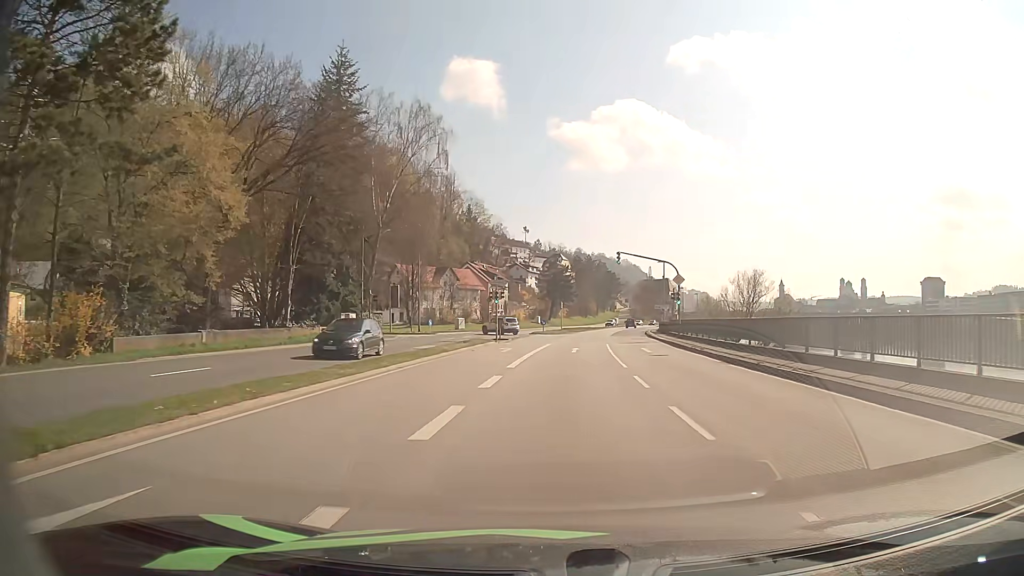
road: primary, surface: asphalt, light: Day
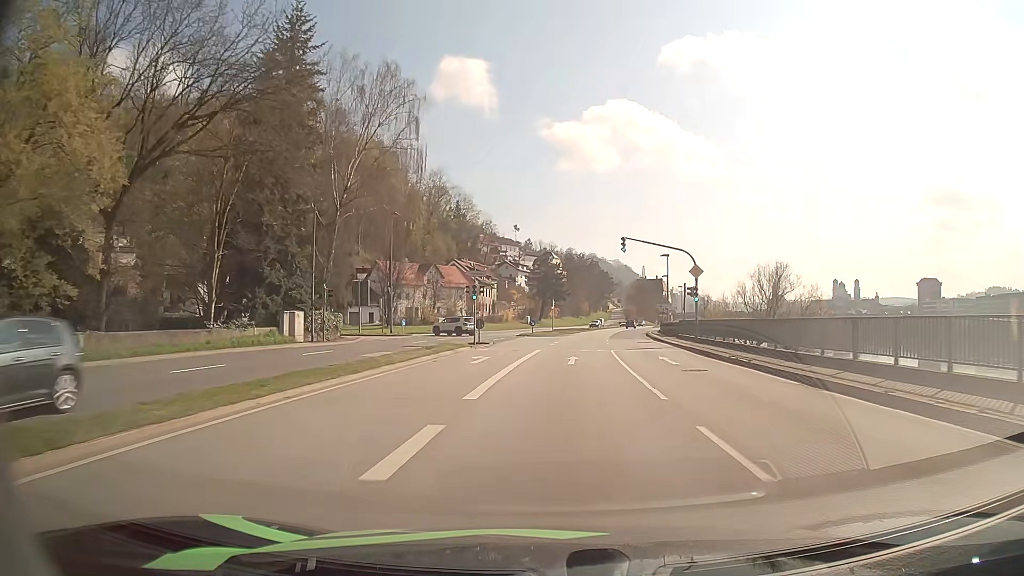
(0.0, +8.1) m; +1°
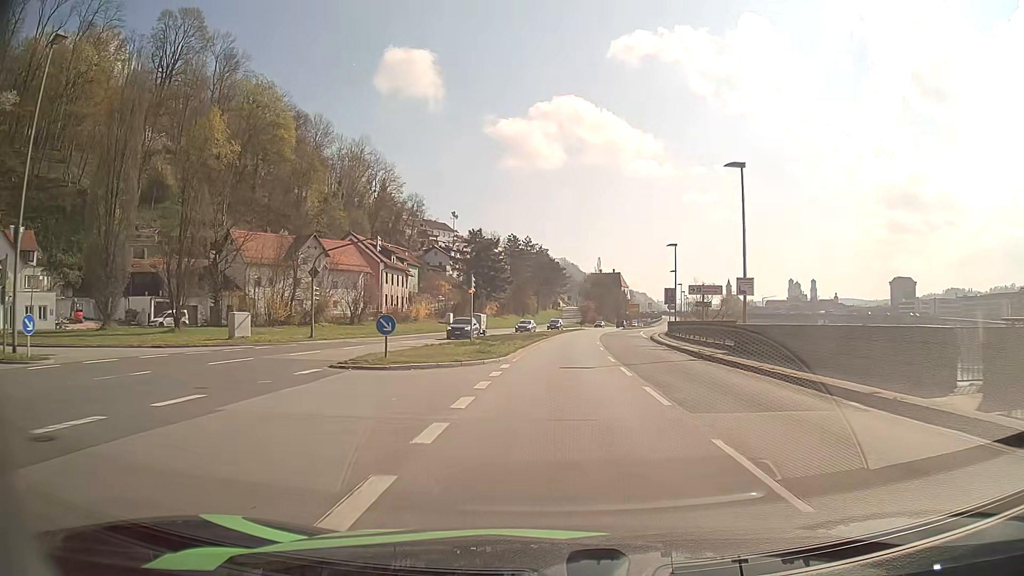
(+1.5, +40.6) m; +5°
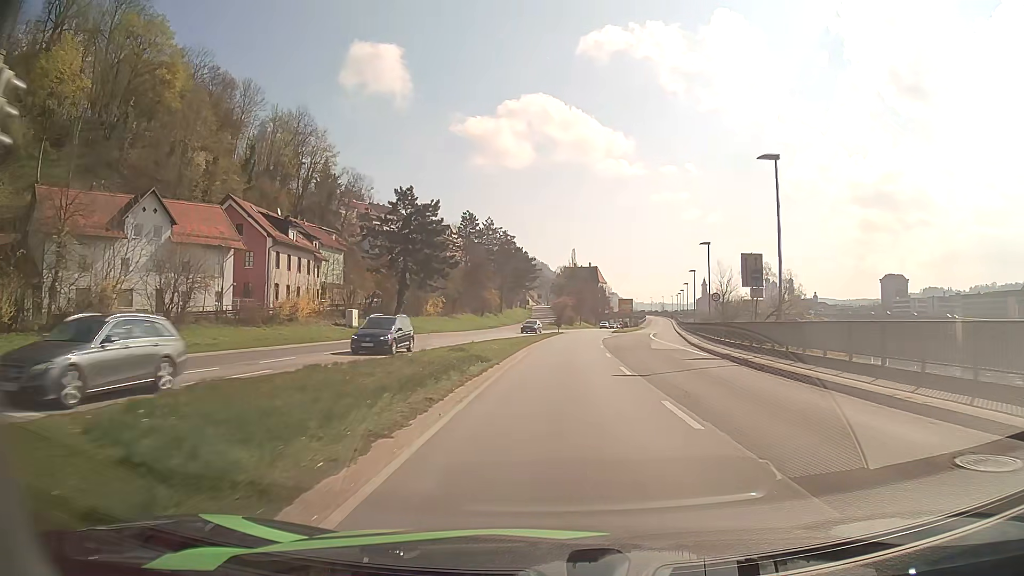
(+0.6, +32.3) m; +3°
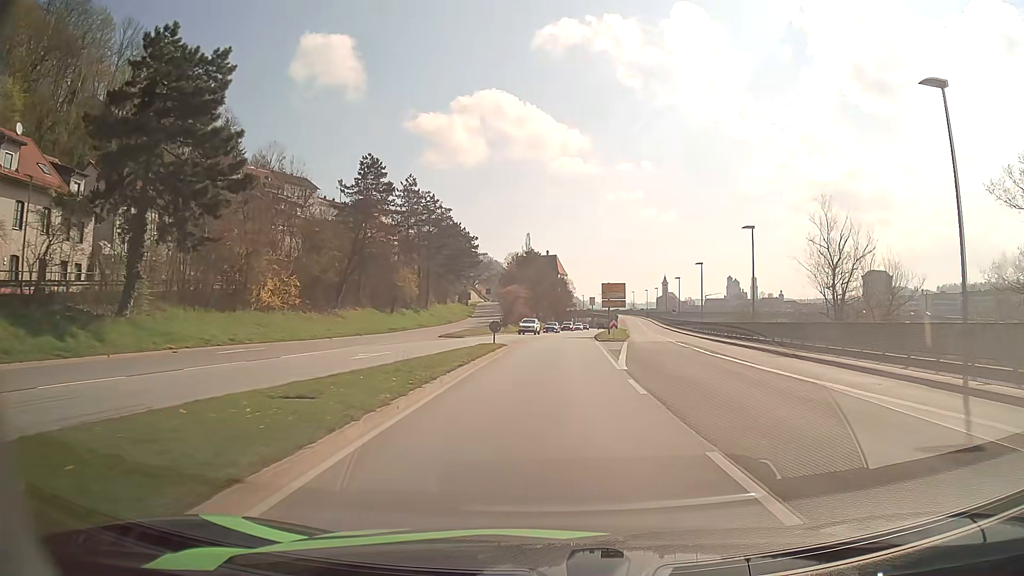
(+1.3, +40.8) m; +4°
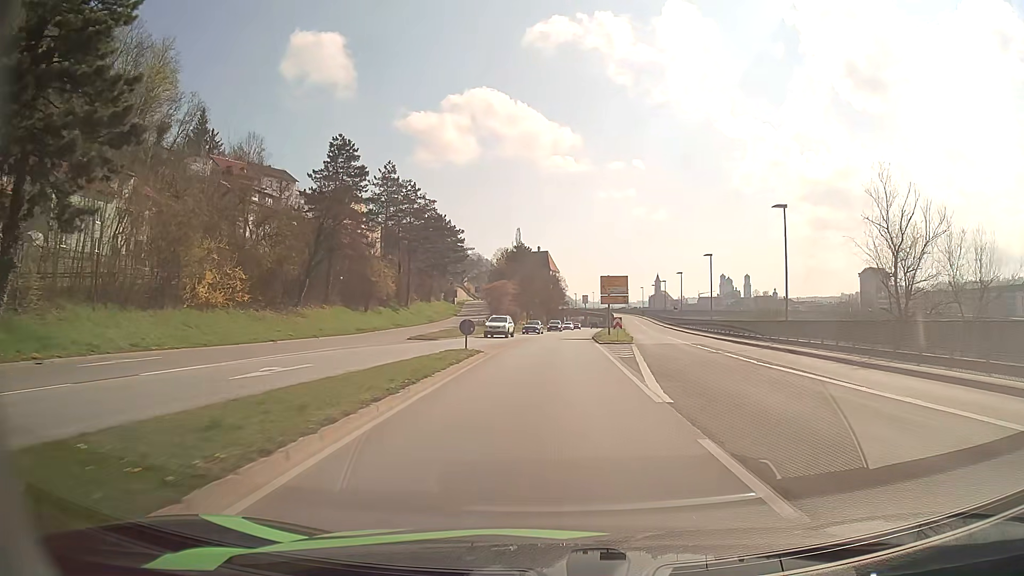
(+0.1, +8.4) m; +1°
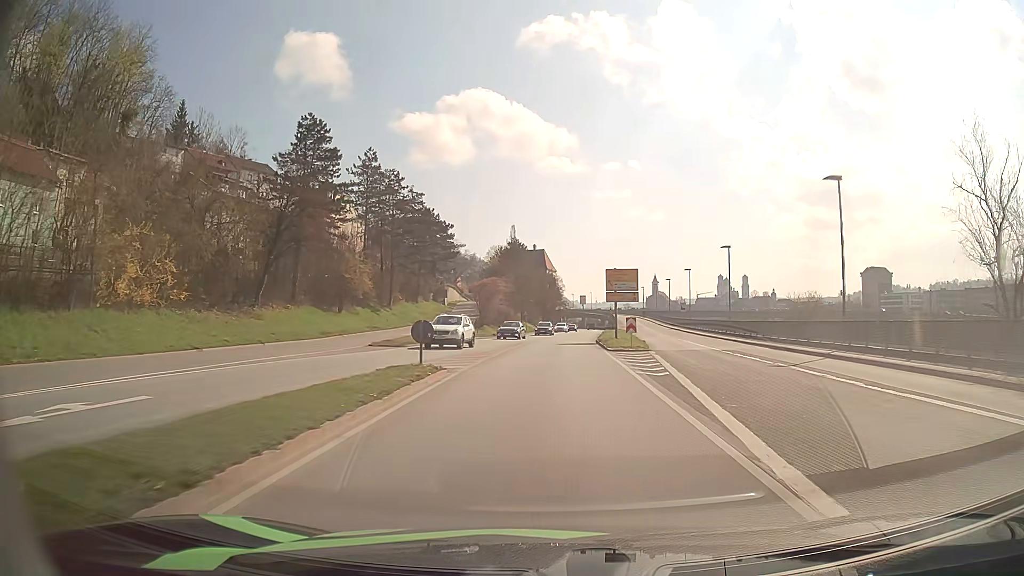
(0.0, +8.4) m; 0°
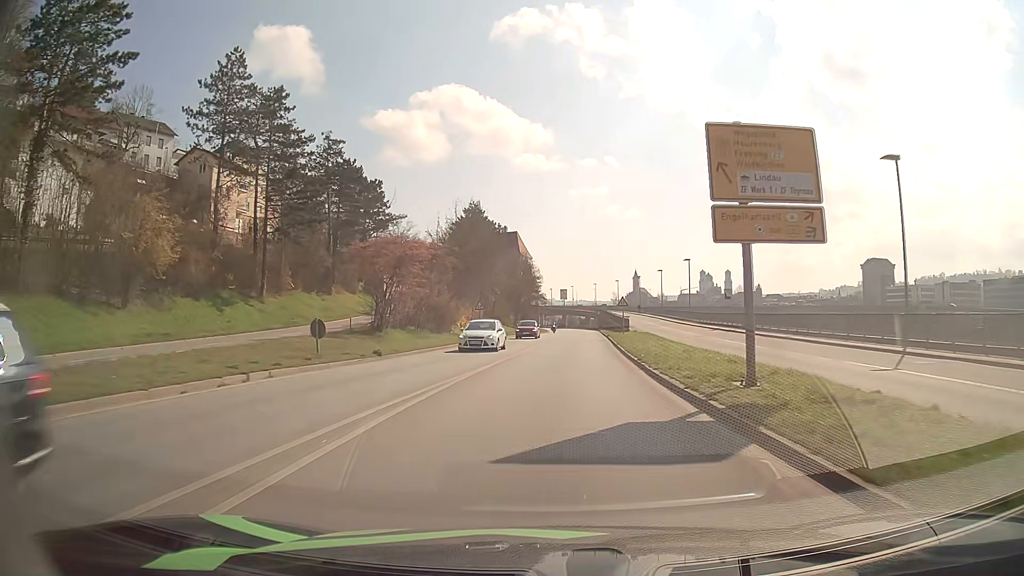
(+0.5, +34.3) m; +2°
(0, +10) (0, +20) (+1, +30) (+1, +40) (+2, +50) (+2, +60) (+3, +70) (+4, +80) (+4, +90) (+4, +100) m
